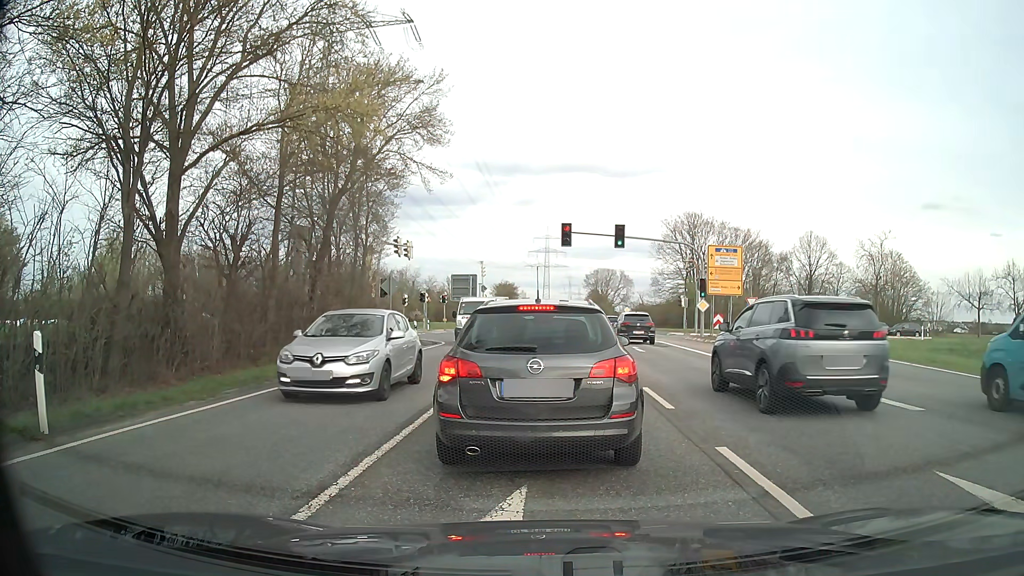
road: secondary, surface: asphalt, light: Day
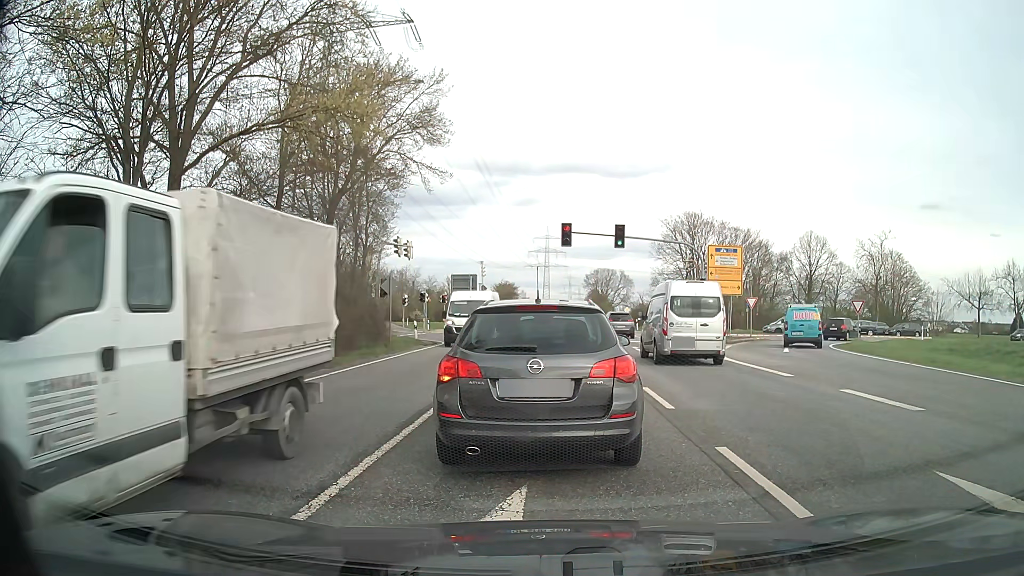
(0.0, 0.0) m; 0°
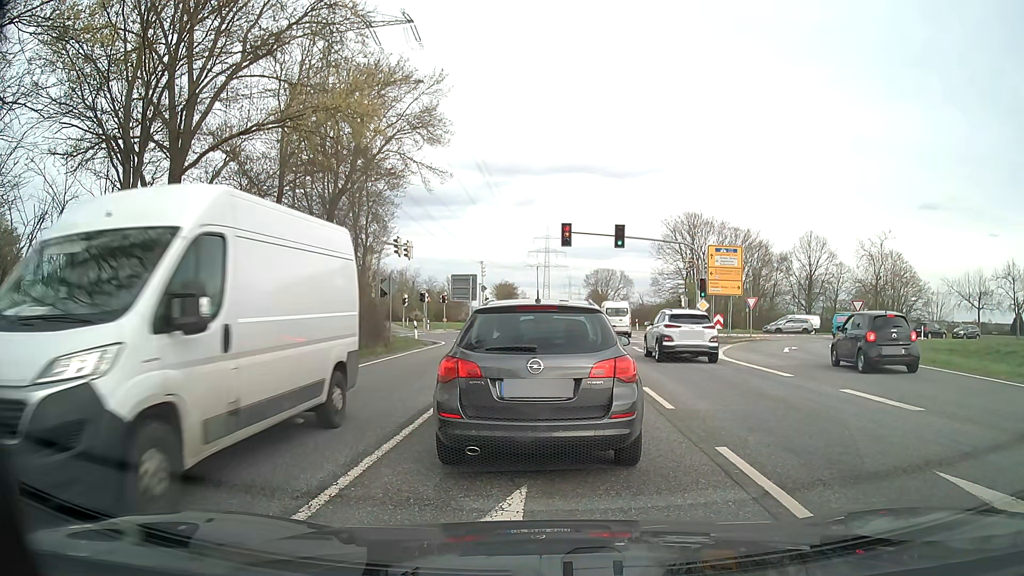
(0.0, 0.0) m; 0°
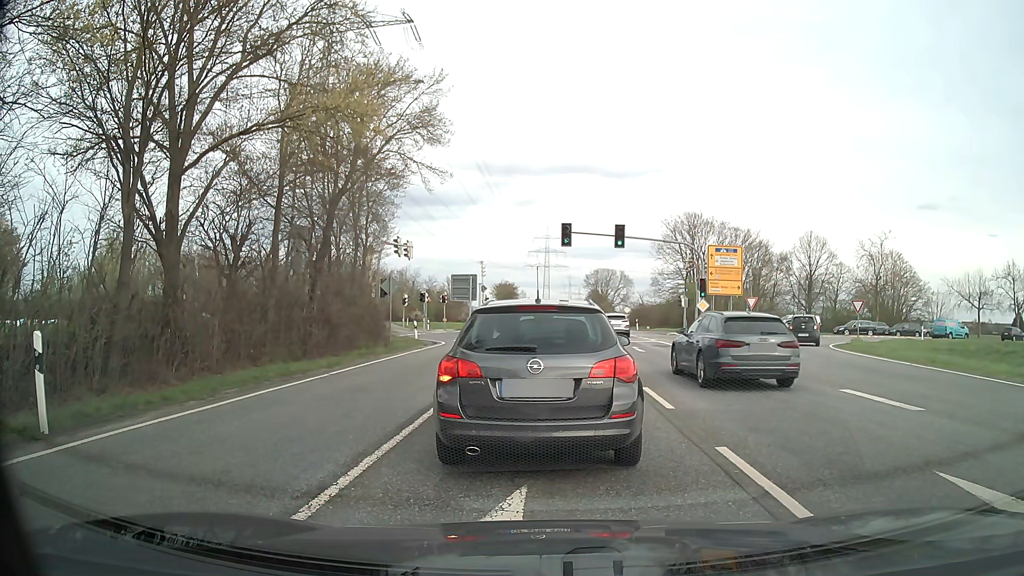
(0.0, 0.0) m; 0°
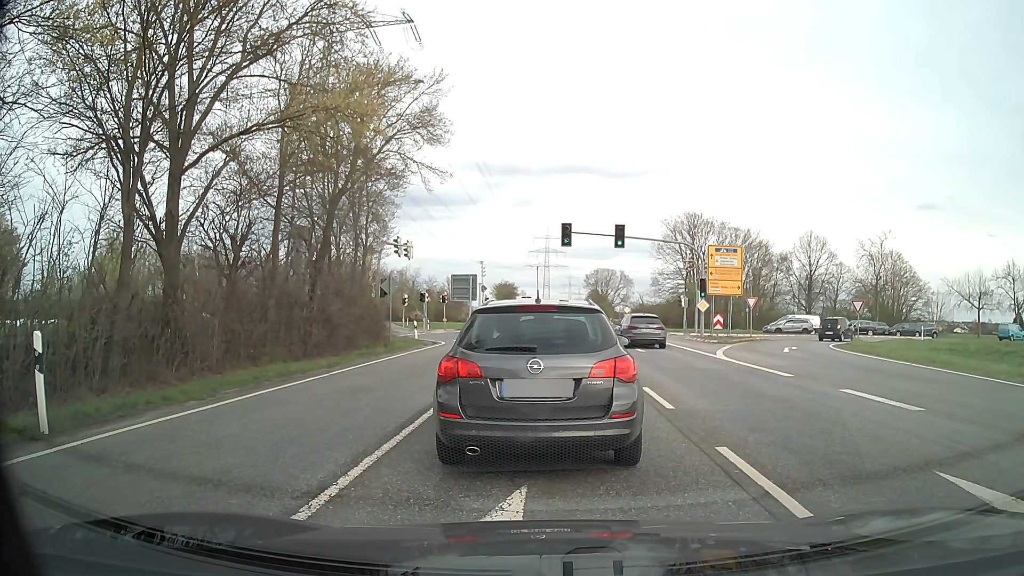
(0.0, 0.0) m; 0°
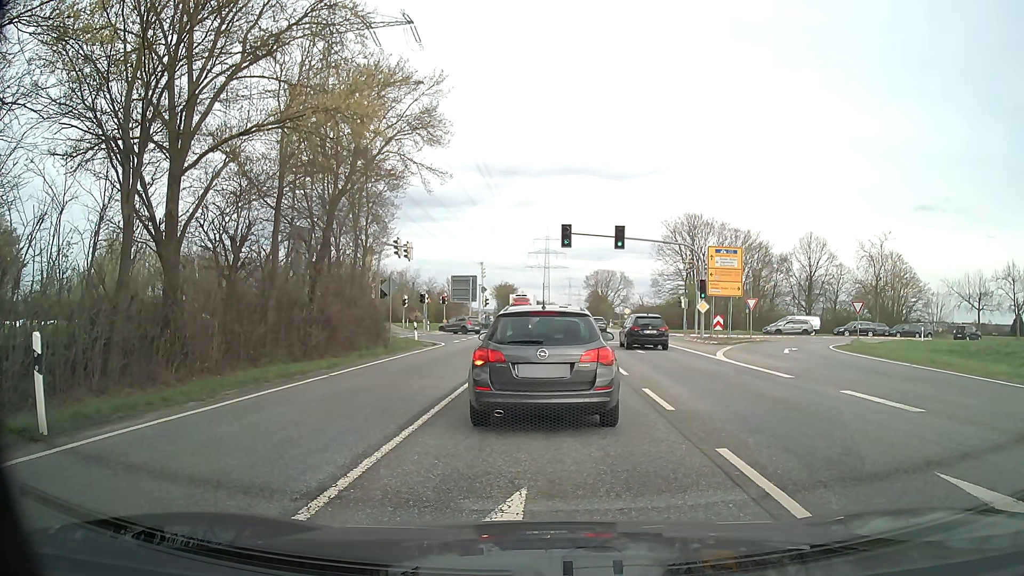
(0.0, 0.0) m; 0°
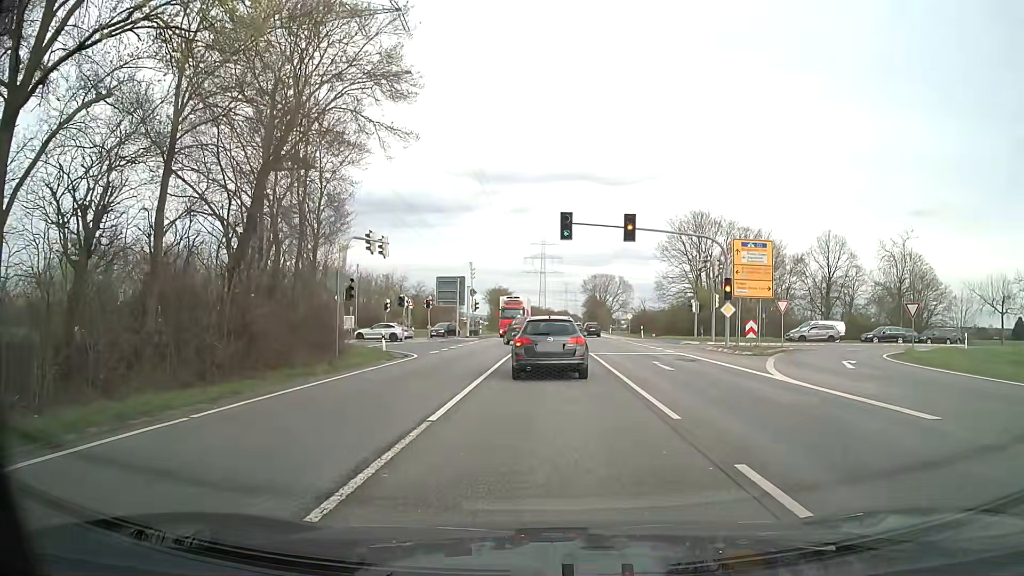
(+0.2, +7.0) m; +2°
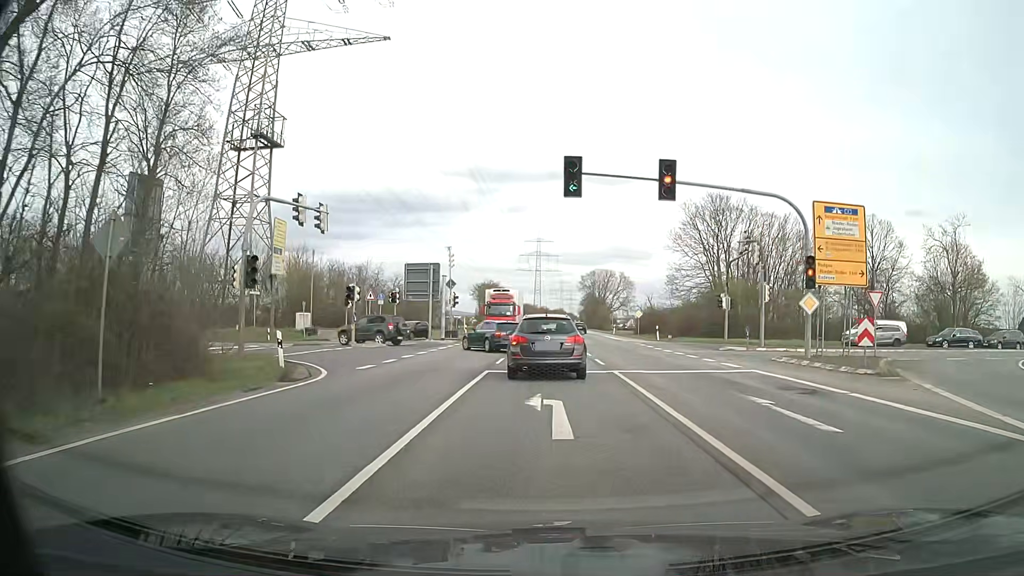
(0.0, +11.9) m; +1°
(0, +10) (0, +20) (-1, +30) (-7, +38) (-17, +40) (-27, +39) (-37, +37) (-47, +36) (-57, +36) (-67, +35) m
